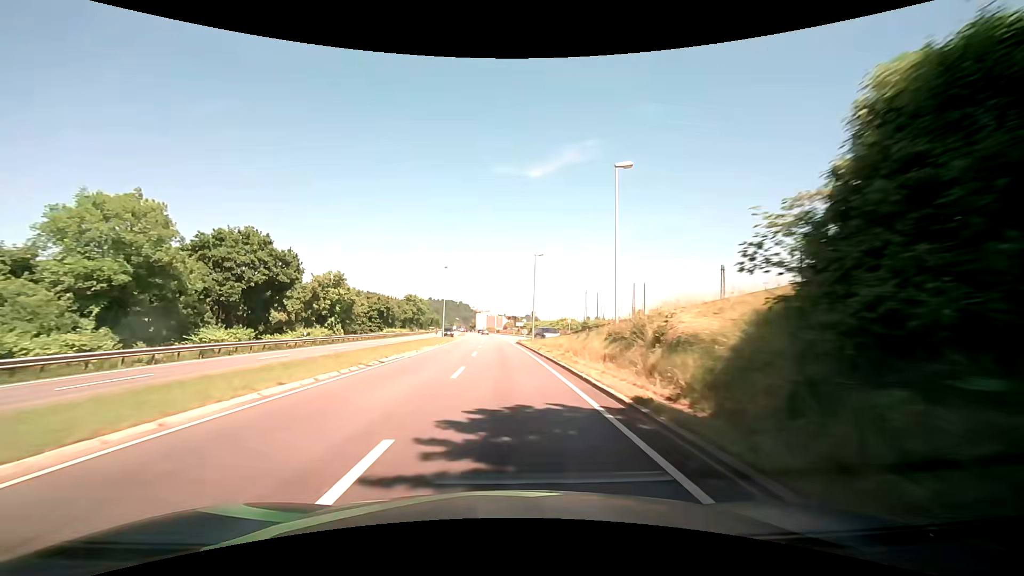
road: primary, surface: asphalt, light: Day
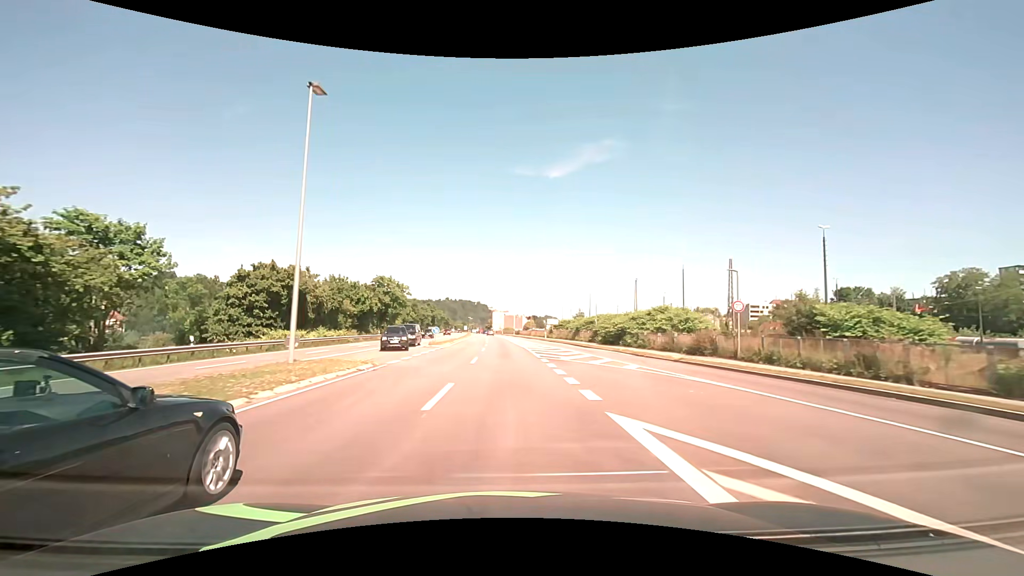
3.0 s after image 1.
(-1.2, +53.7) m; -2°
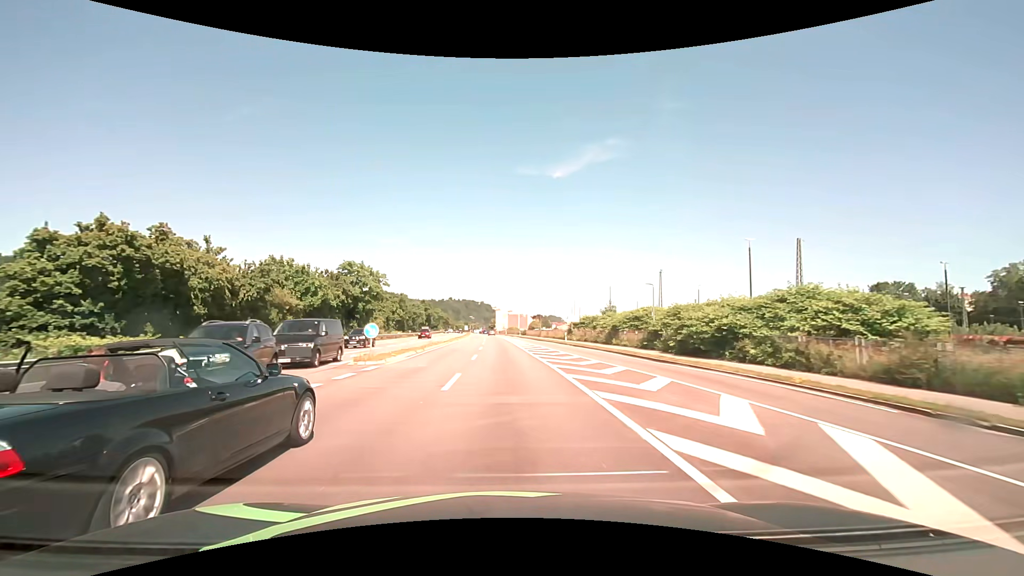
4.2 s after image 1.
(-0.1, +21.5) m; -1°
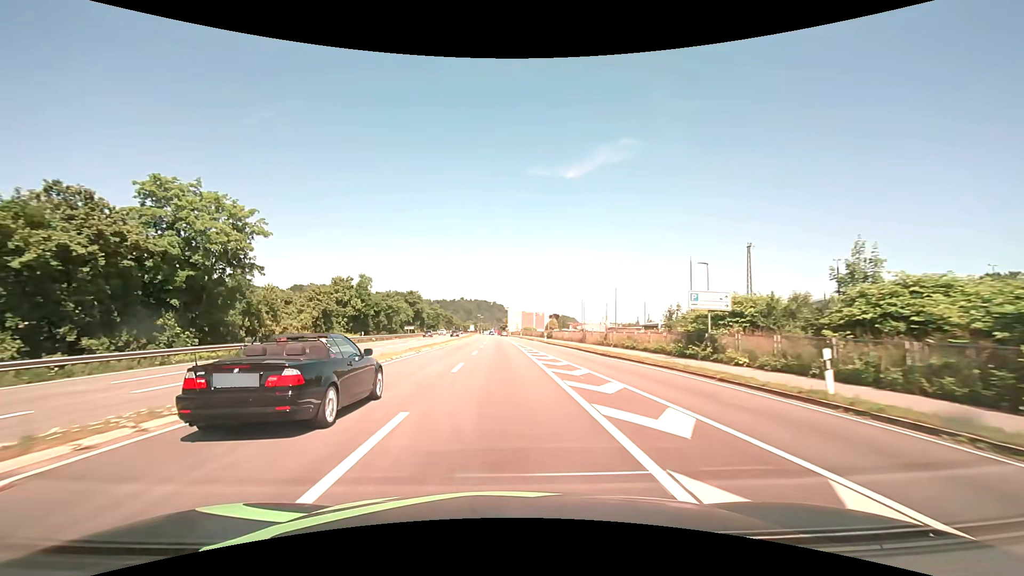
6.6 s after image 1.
(-0.5, +43.0) m; -1°
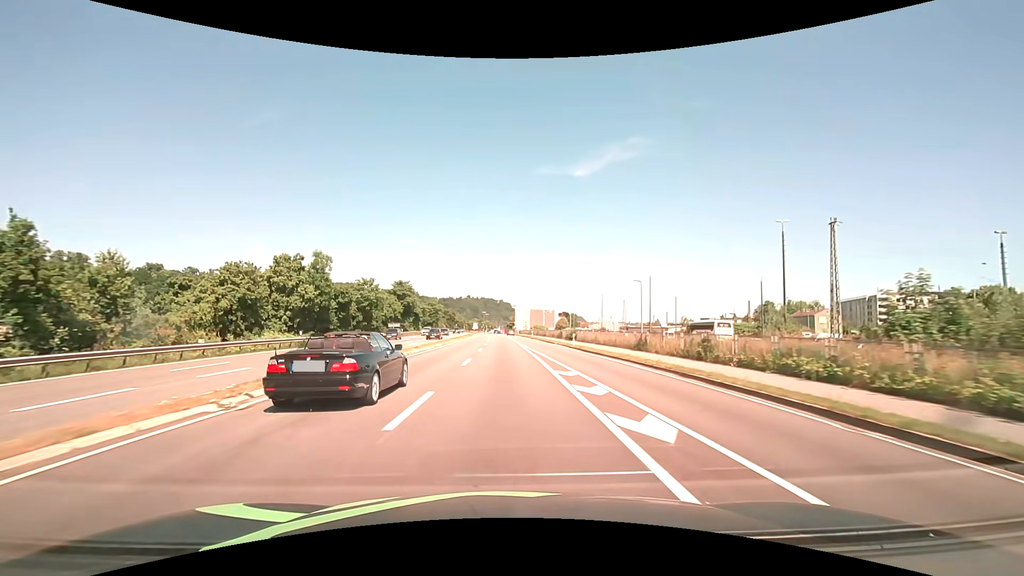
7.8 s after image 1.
(-0.1, +21.5) m; -1°
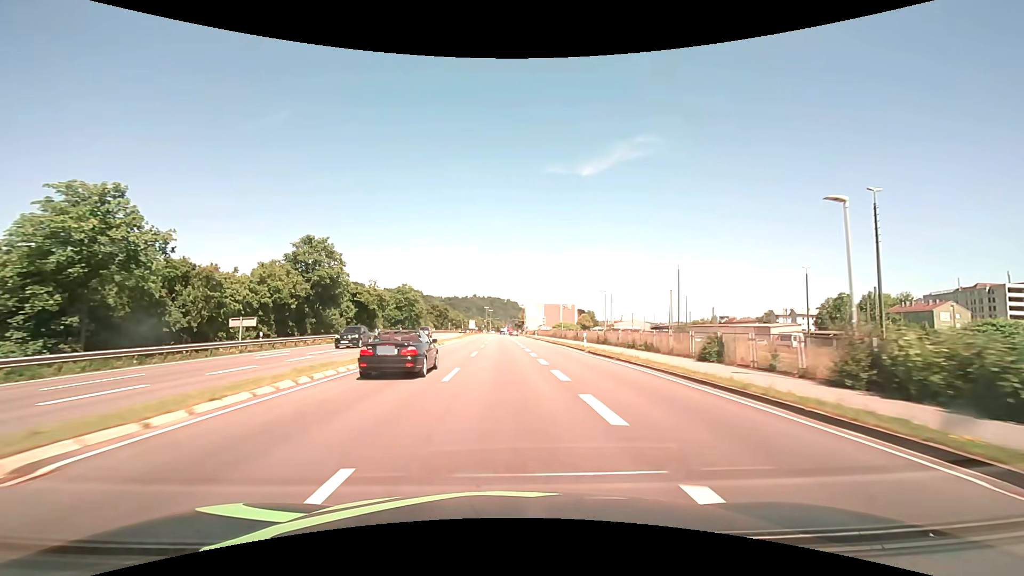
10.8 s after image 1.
(-0.5, +53.7) m; -1°
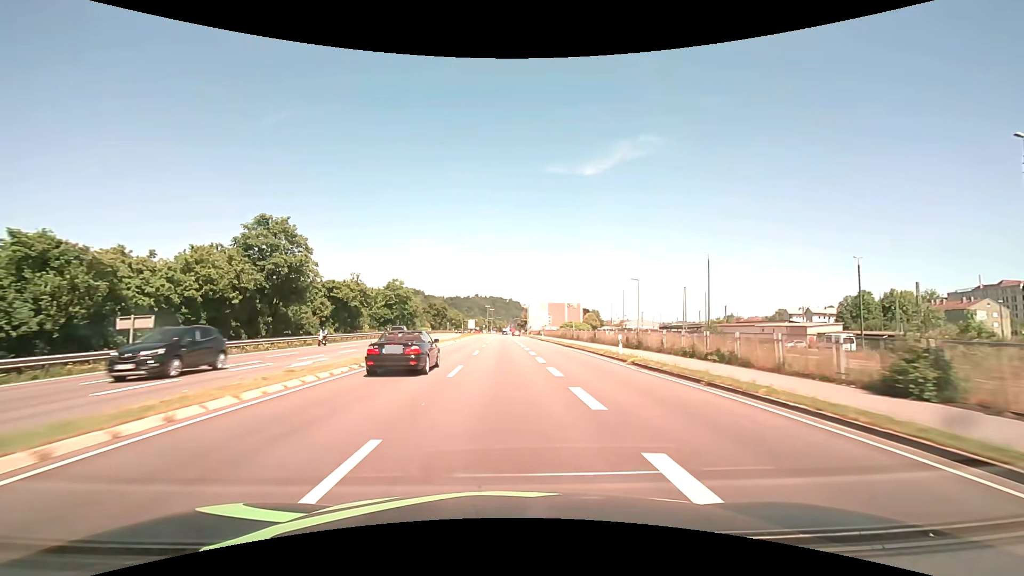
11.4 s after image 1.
(0.0, +10.7) m; 0°
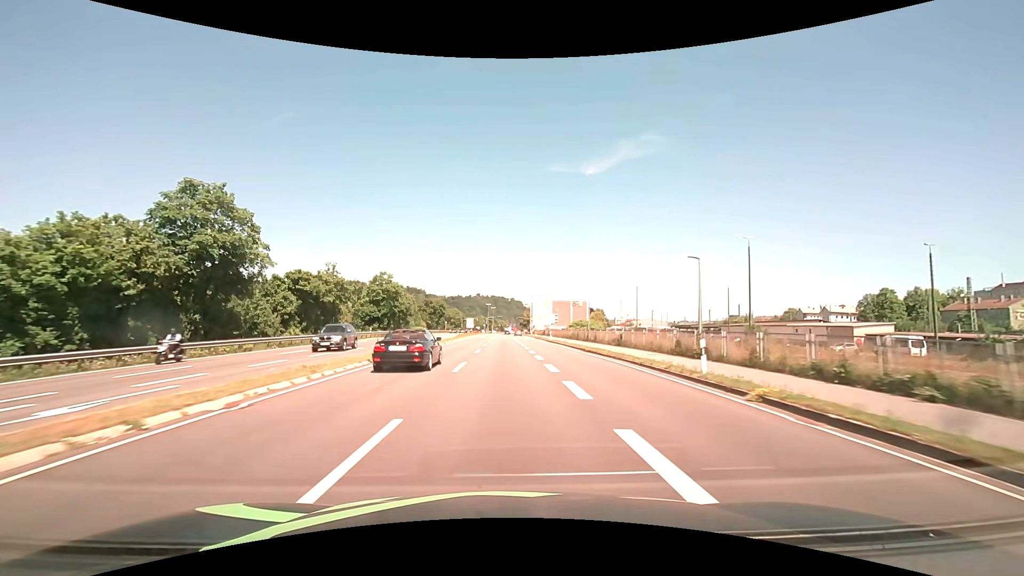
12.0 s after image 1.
(0.0, +10.7) m; 0°
(0, +10) (0, +20) (0, +30) (0, +40) (0, +50) (0, +60) (0, +70) (0, +80) (0, +90) (0, +100) m
